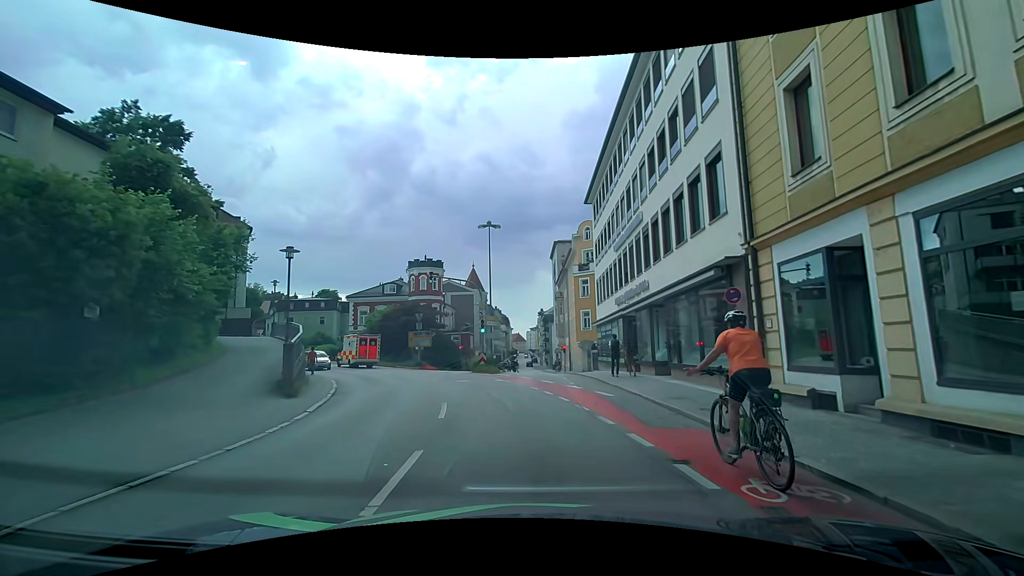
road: tertiary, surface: asphalt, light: Day
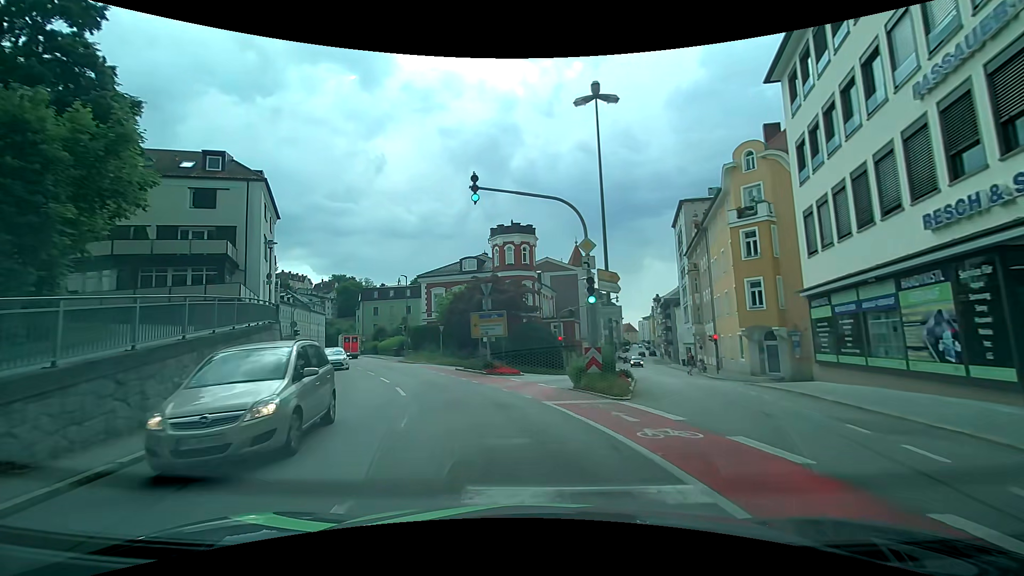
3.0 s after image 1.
(-1.4, +17.2) m; -12°
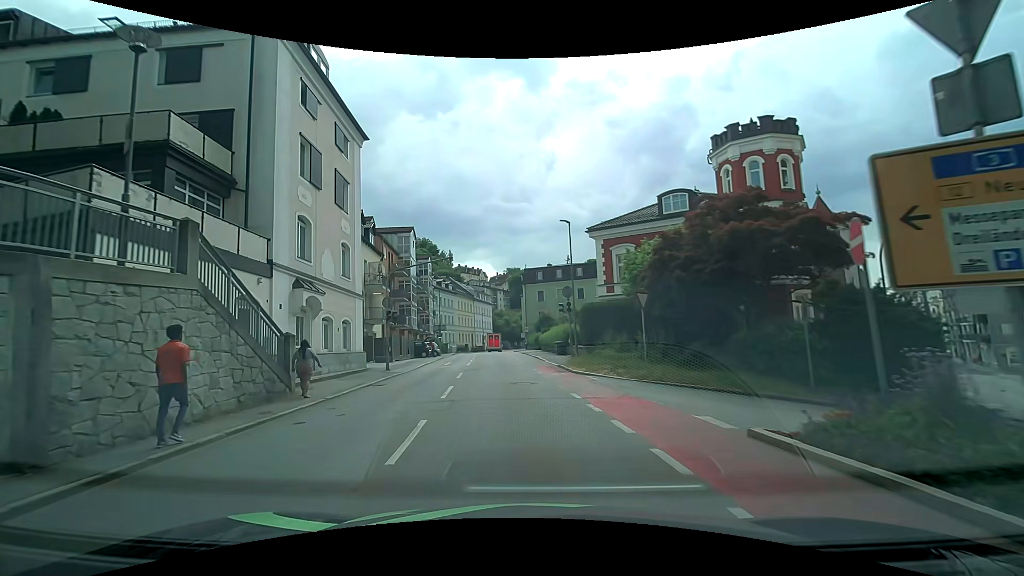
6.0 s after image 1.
(-4.1, +20.9) m; -21°
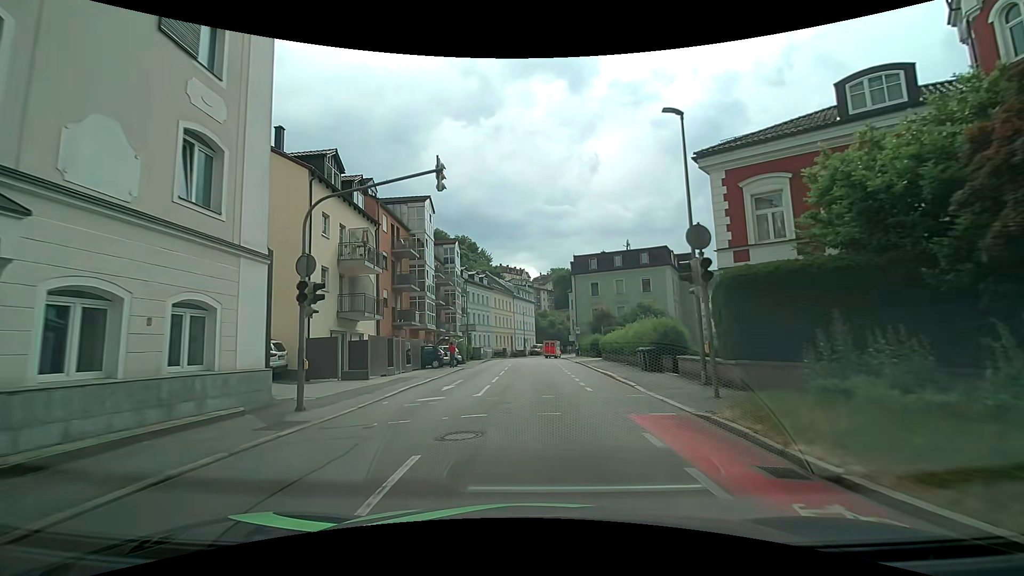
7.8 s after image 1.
(-0.8, +14.6) m; -4°
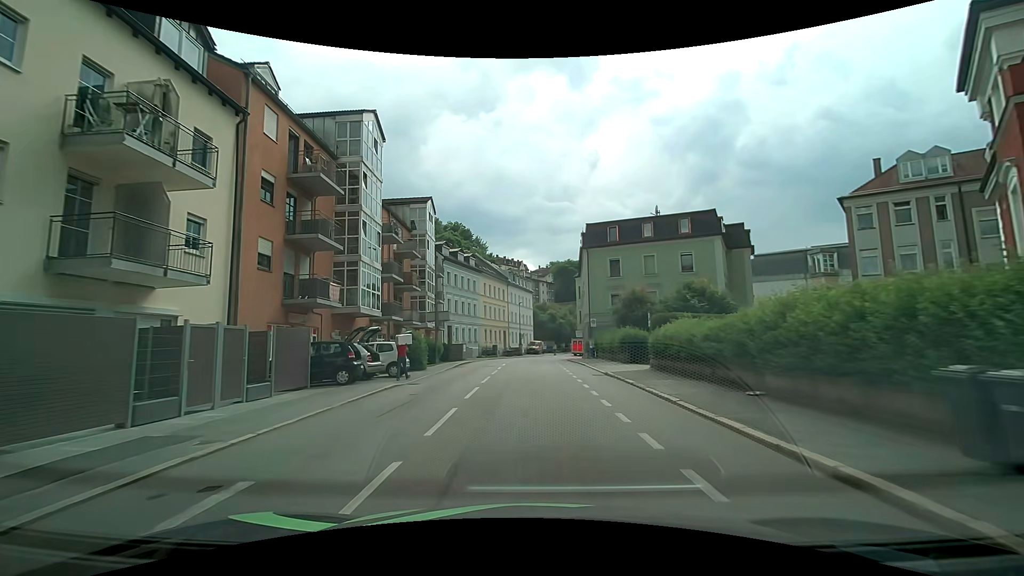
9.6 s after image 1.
(-0.2, +15.9) m; -1°
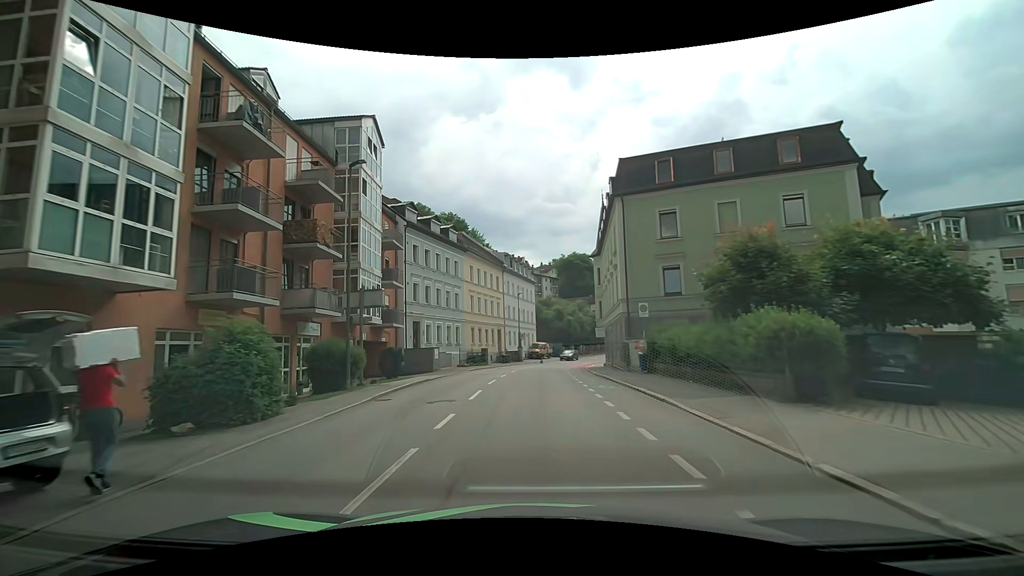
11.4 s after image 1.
(+0.1, +17.3) m; 0°
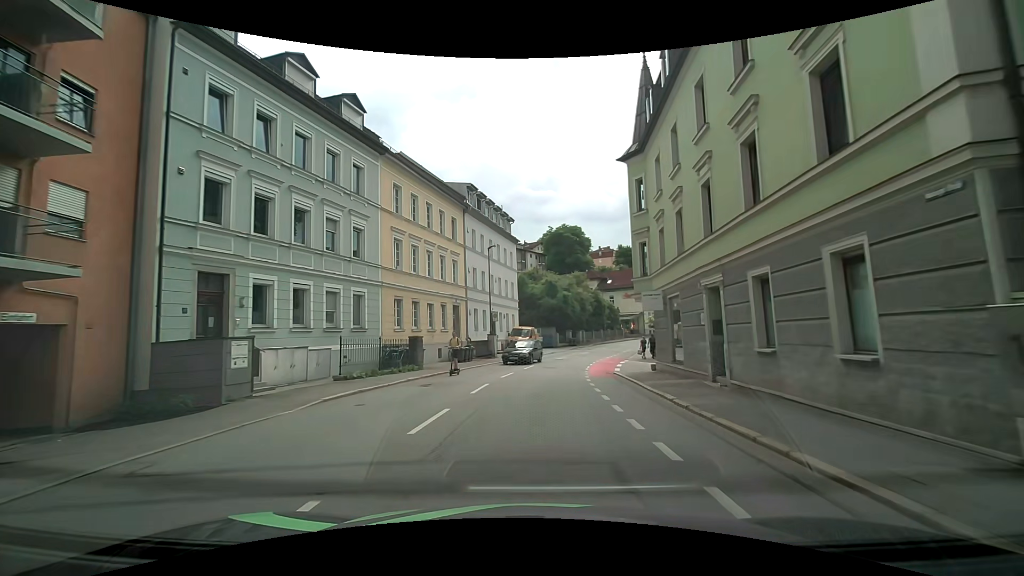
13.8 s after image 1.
(+0.4, +23.5) m; +1°
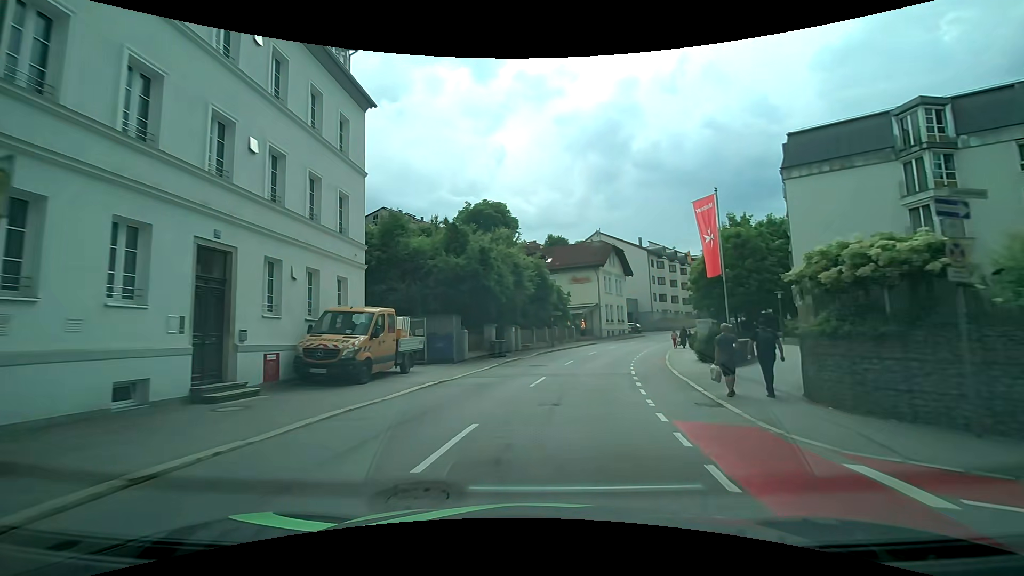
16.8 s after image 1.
(+2.1, +30.8) m; +9°
(0, +10) (+2, +20) (+4, +30) (+7, +39) (+11, +48) (+16, +57) (+21, +66) (+28, +73) (+34, +81) (+41, +88) m
